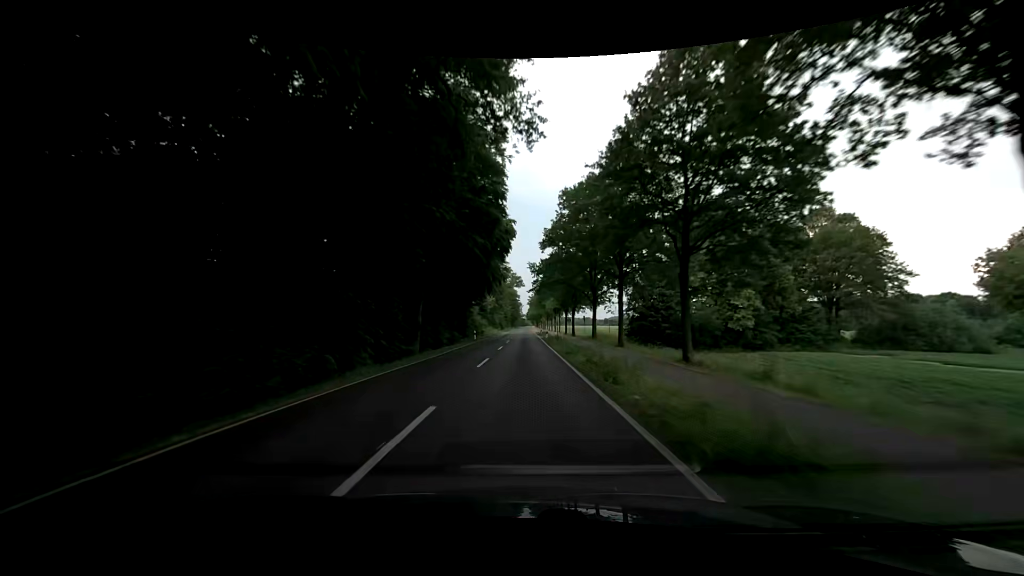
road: secondary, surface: asphalt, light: Day
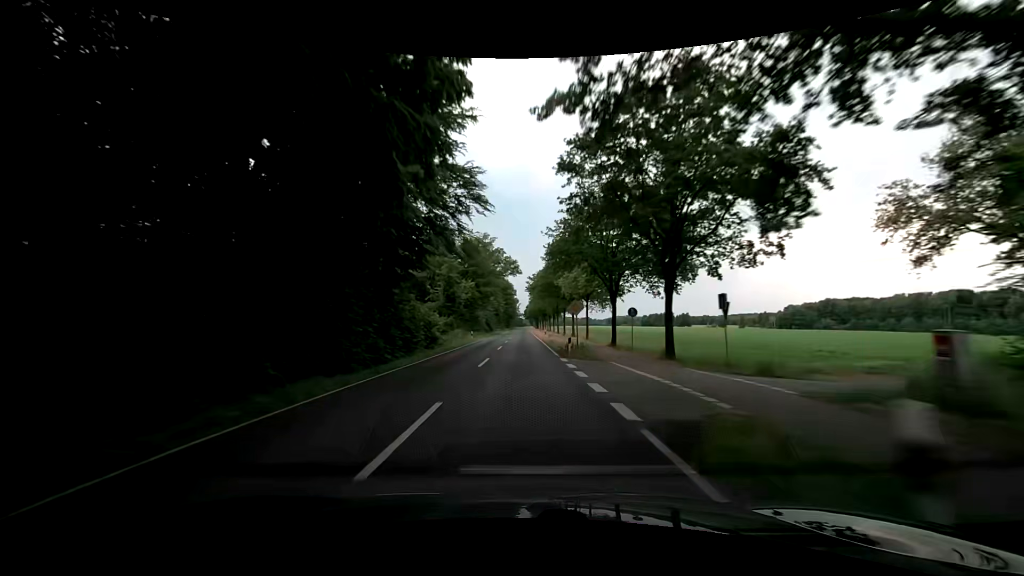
(+0.4, +47.4) m; +1°
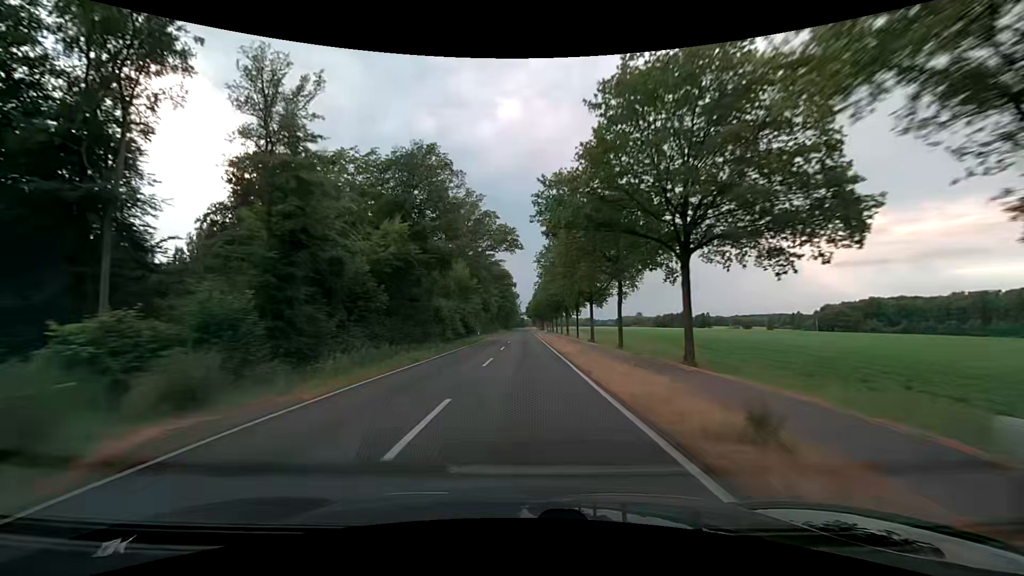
(0.0, +47.4) m; 0°
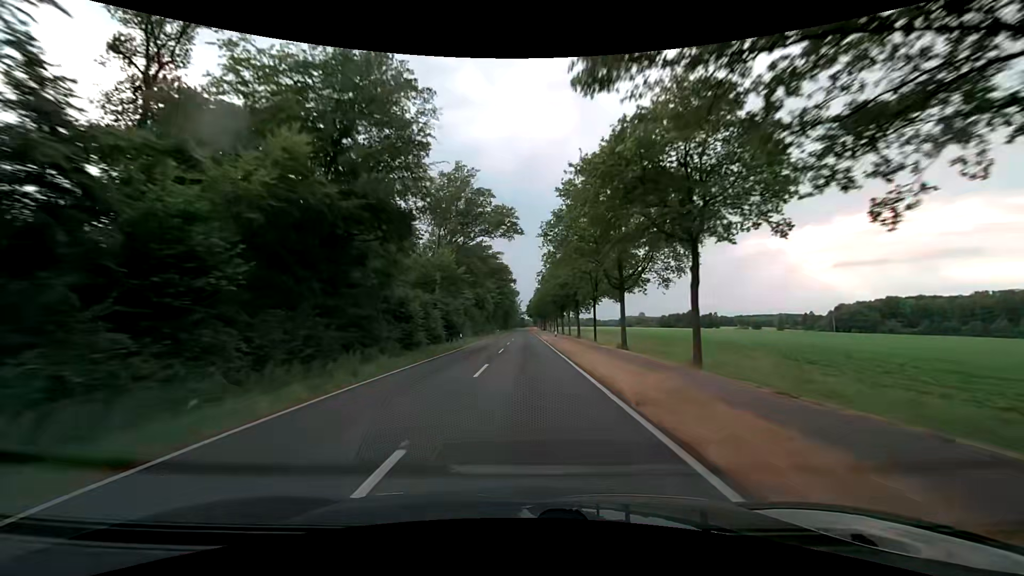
(0.0, +15.8) m; 0°
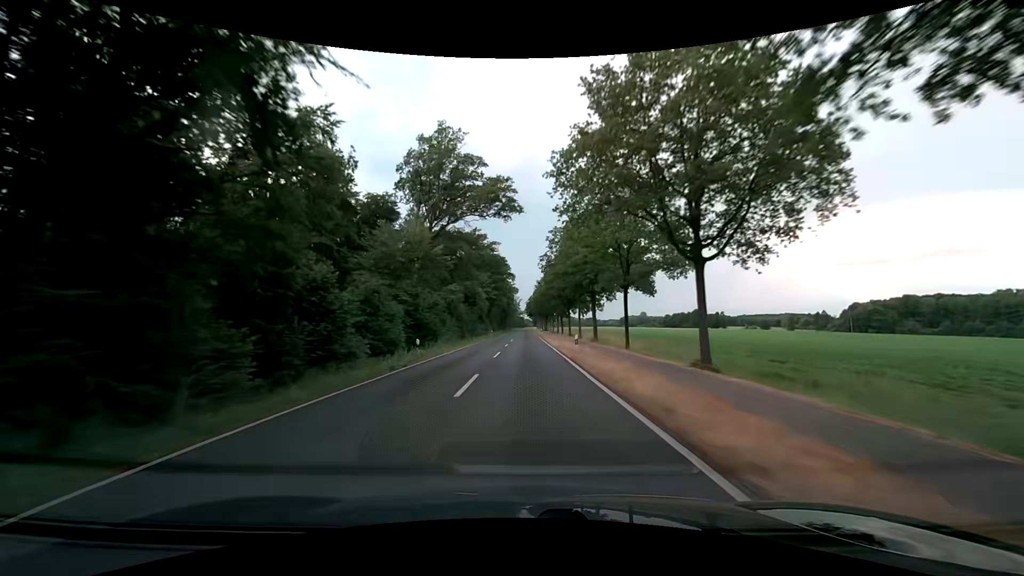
(0.0, +15.8) m; 0°
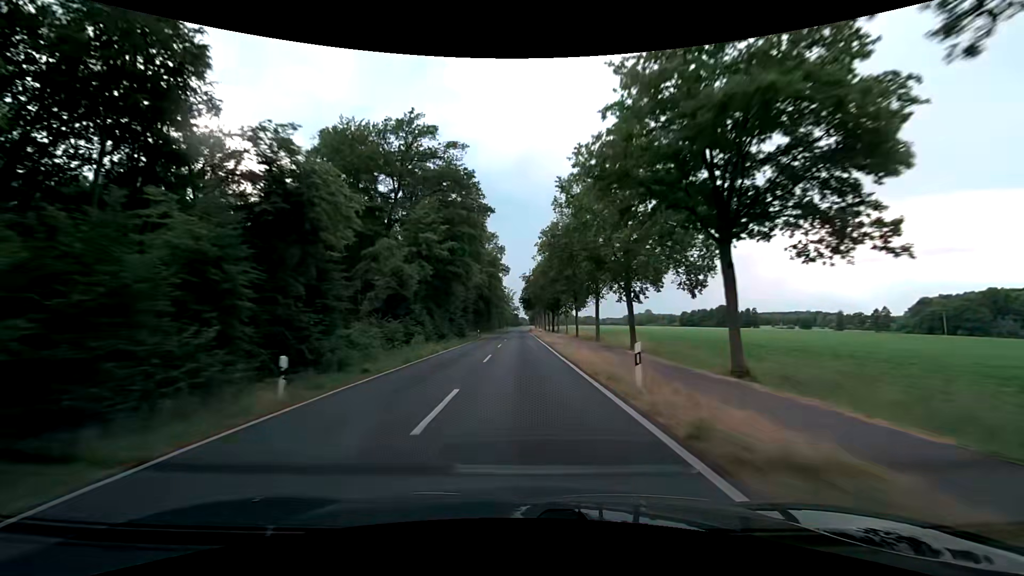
(0.0, +63.1) m; +1°
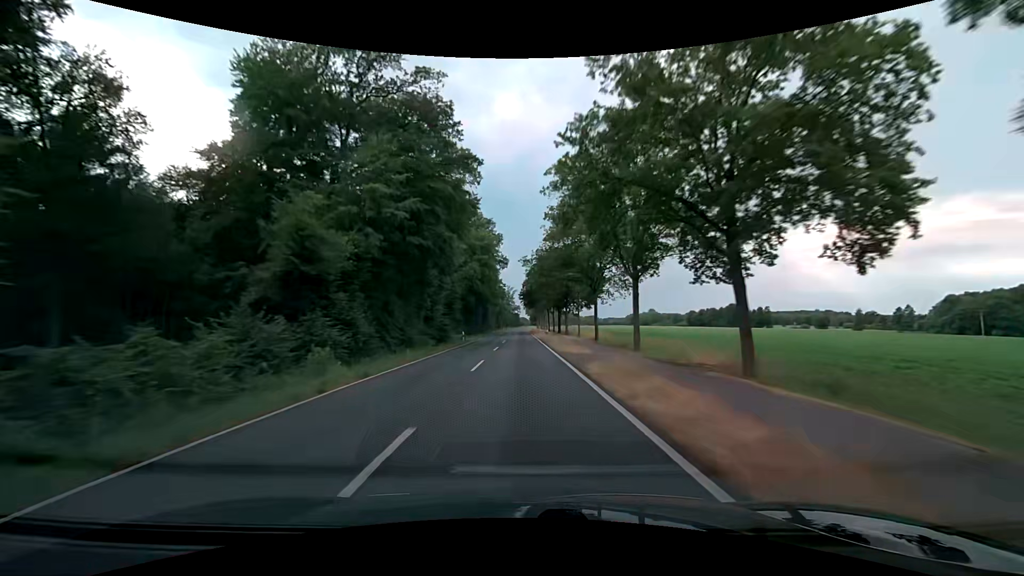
(0.0, +15.8) m; 0°
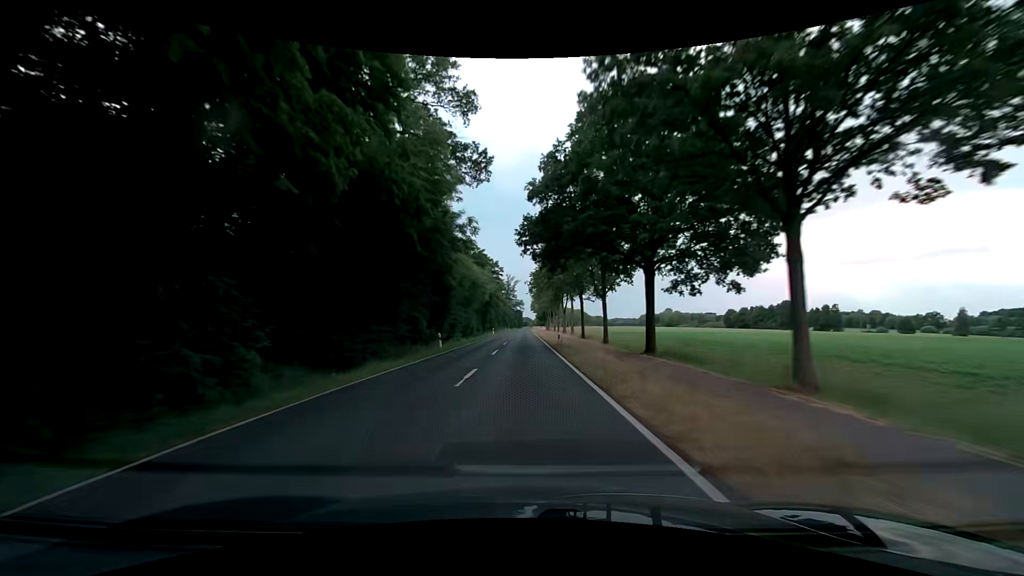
(-0.3, +63.2) m; 0°
(0, +10) (0, +20) (0, +30) (0, +40) (0, +50) (0, +60) (0, +70) (0, +80) (0, +90) (0, +100) m
